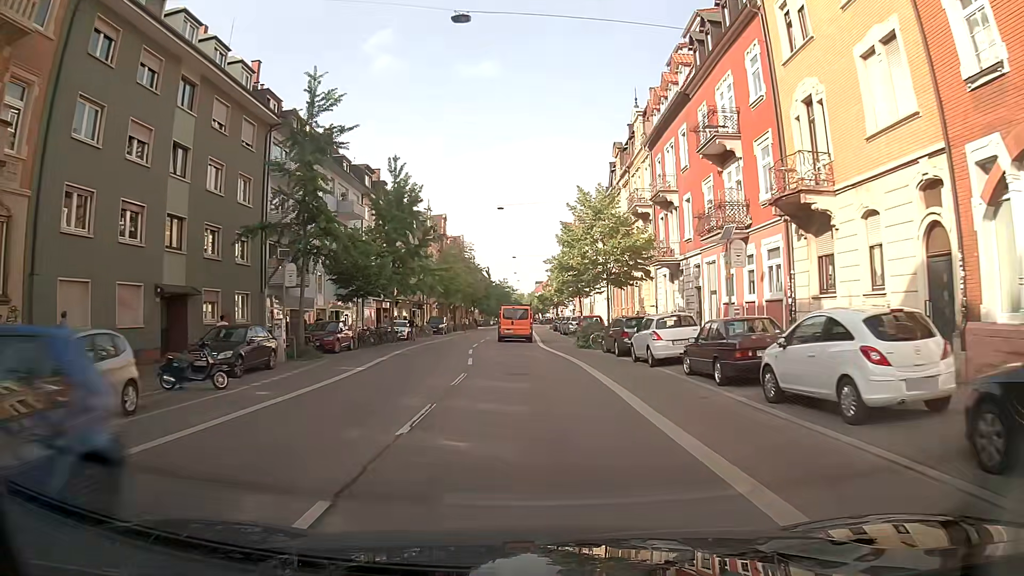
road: secondary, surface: asphalt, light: Day
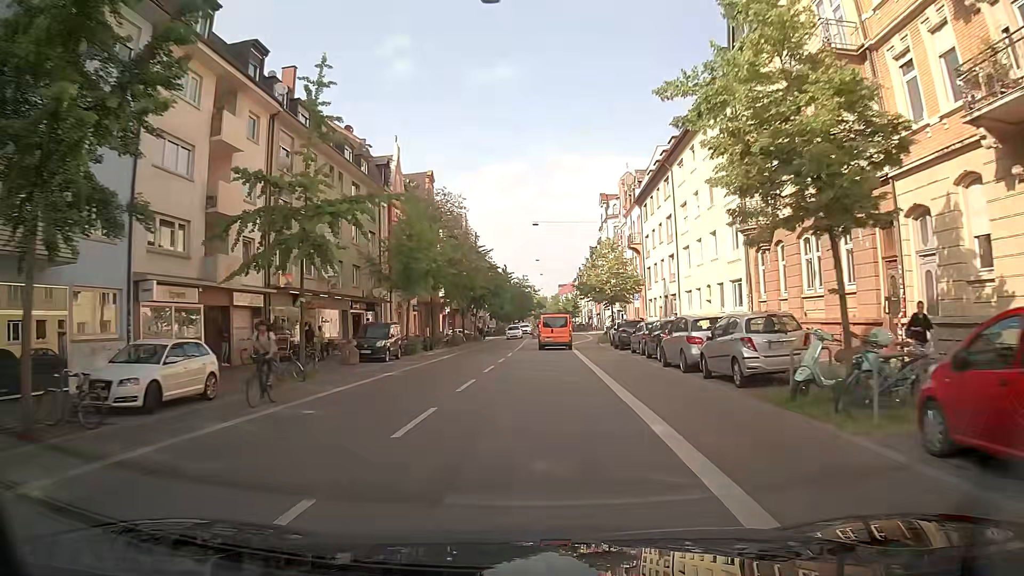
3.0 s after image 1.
(-1.1, +35.8) m; -2°
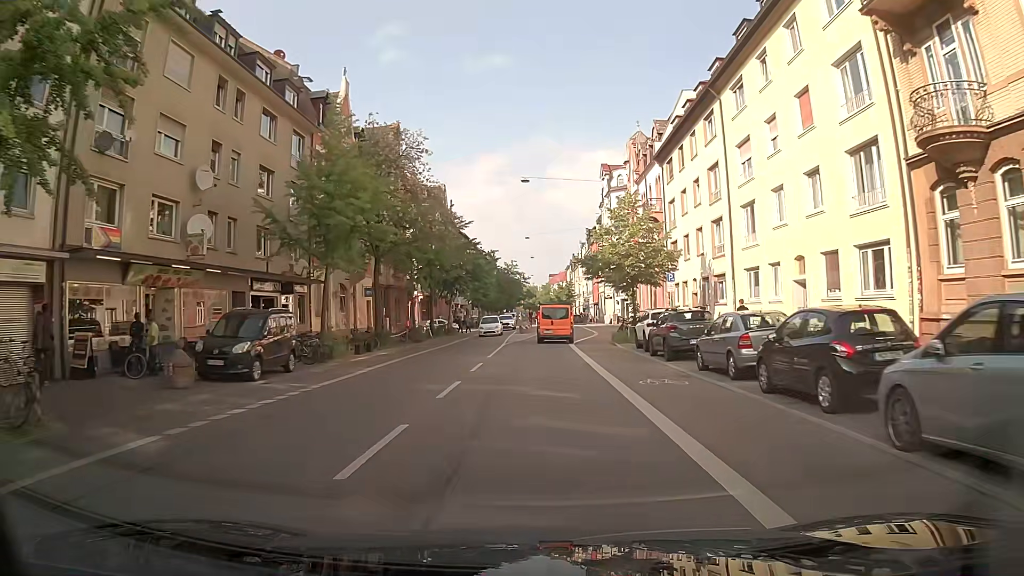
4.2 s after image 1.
(0.0, +14.4) m; 0°
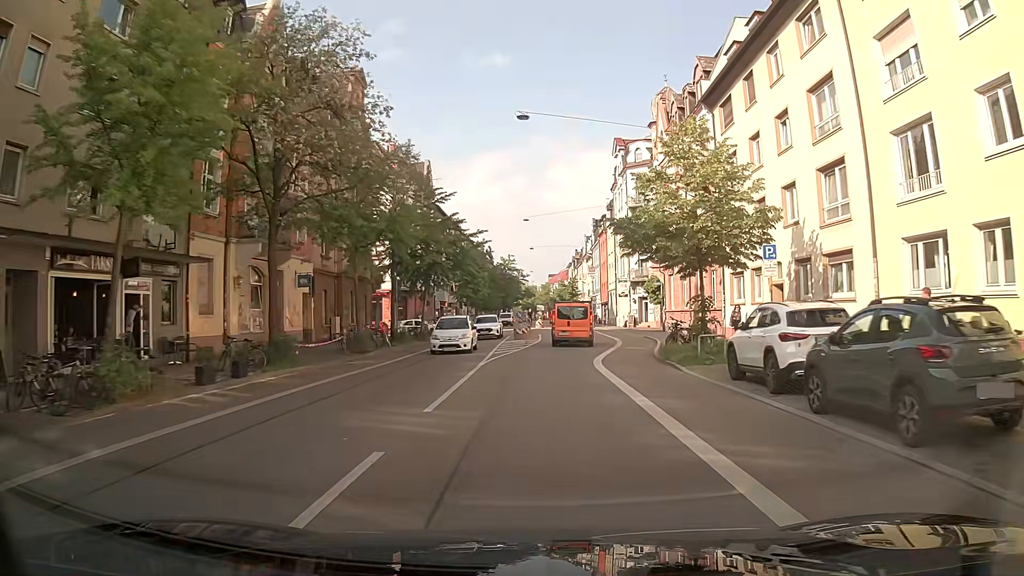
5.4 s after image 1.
(0.0, +13.7) m; 0°
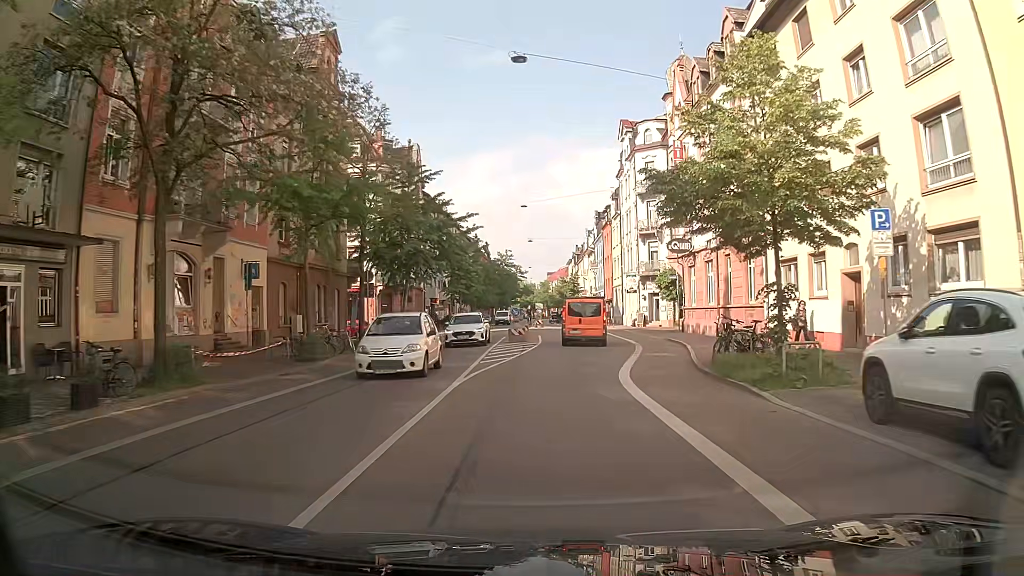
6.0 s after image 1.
(0.0, +6.4) m; 0°
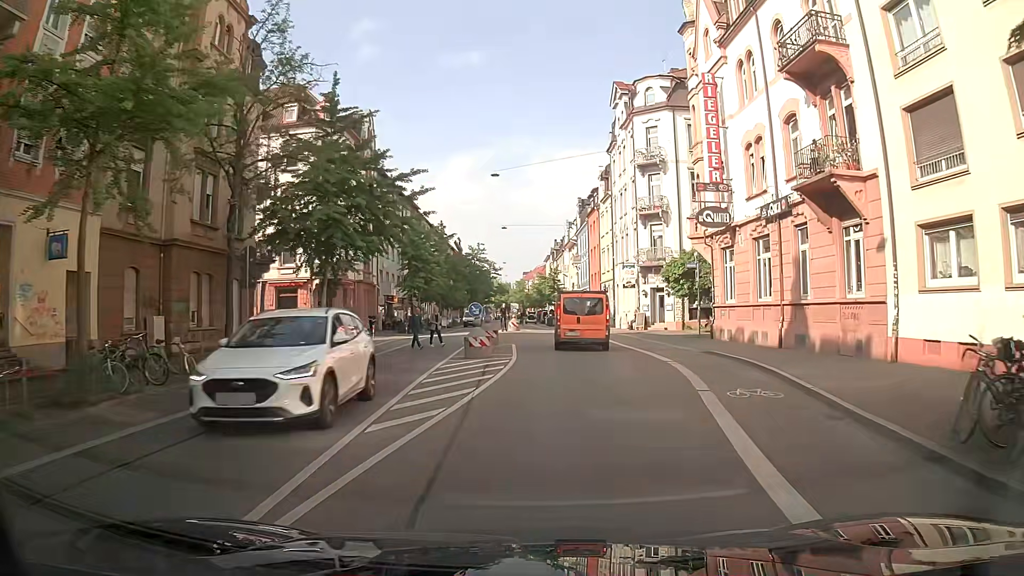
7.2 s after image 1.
(+0.1, +11.6) m; +2°
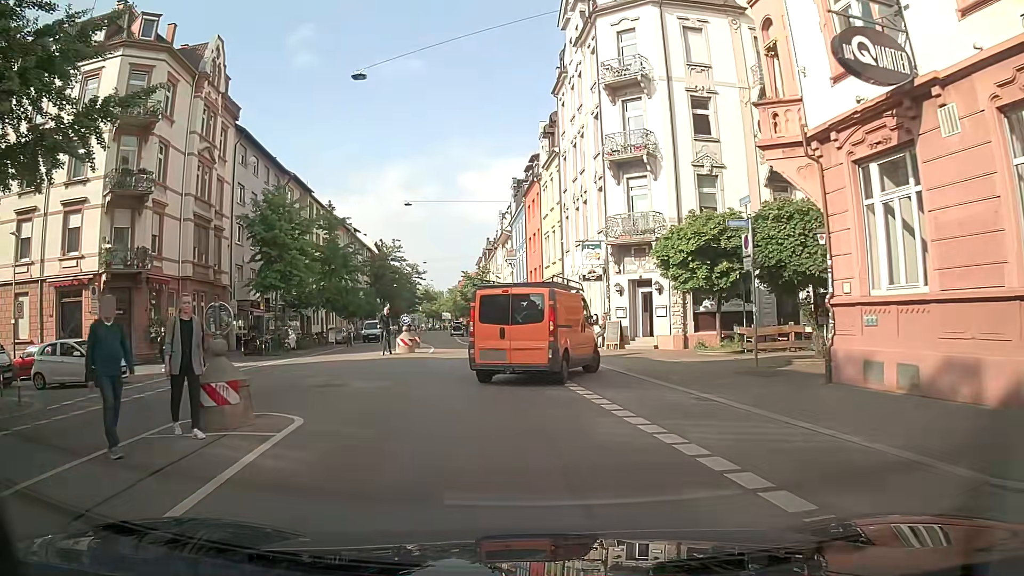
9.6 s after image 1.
(+1.3, +18.3) m; +4°
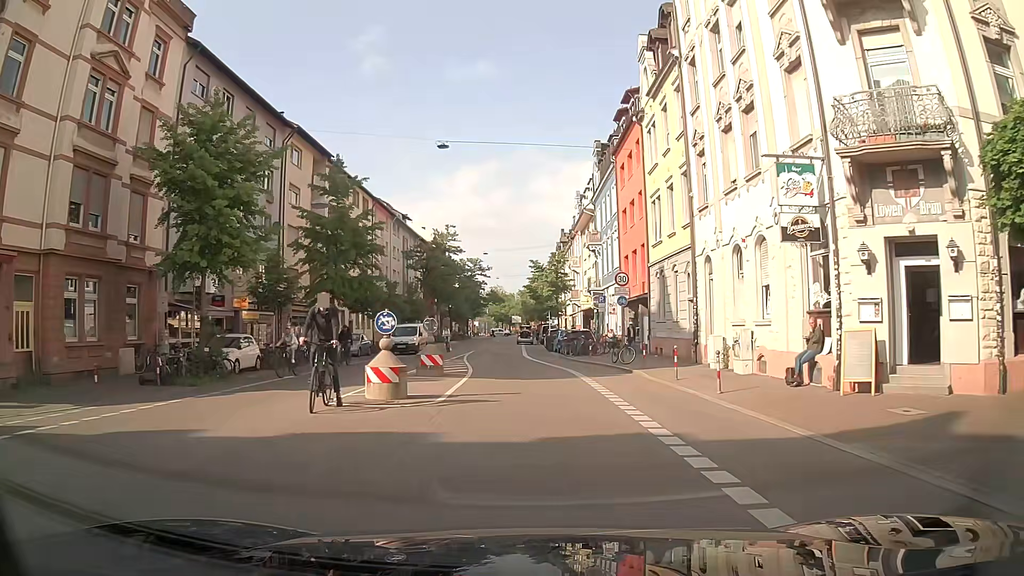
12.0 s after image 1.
(-1.1, +16.8) m; -5°
(0, +10) (0, +20) (-1, +30) (-2, +40) (-3, +50) (-3, +60) (-3, +70) (-3, +80) (-3, +90) (-3, +100) m
